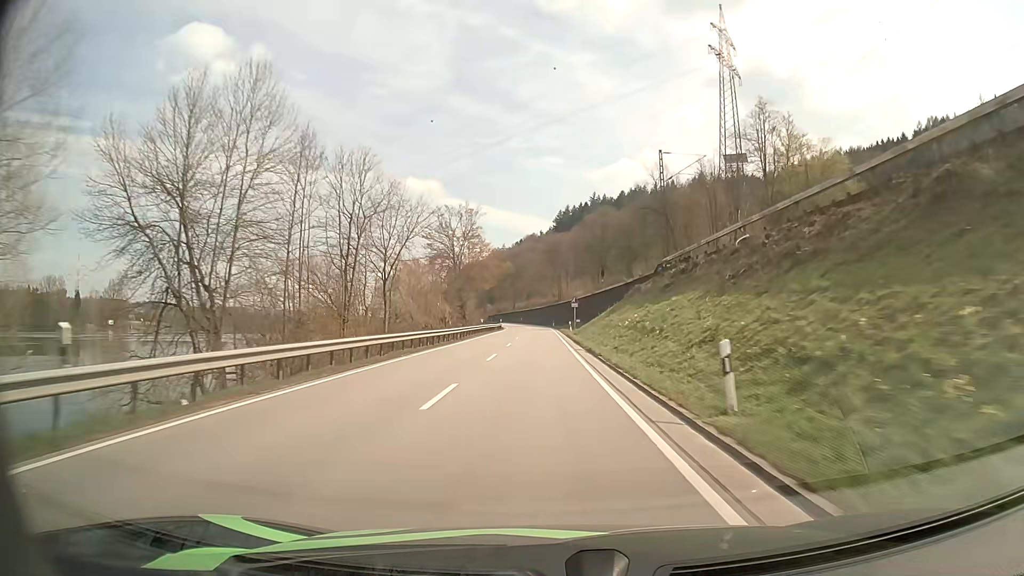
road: primary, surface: asphalt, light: Day
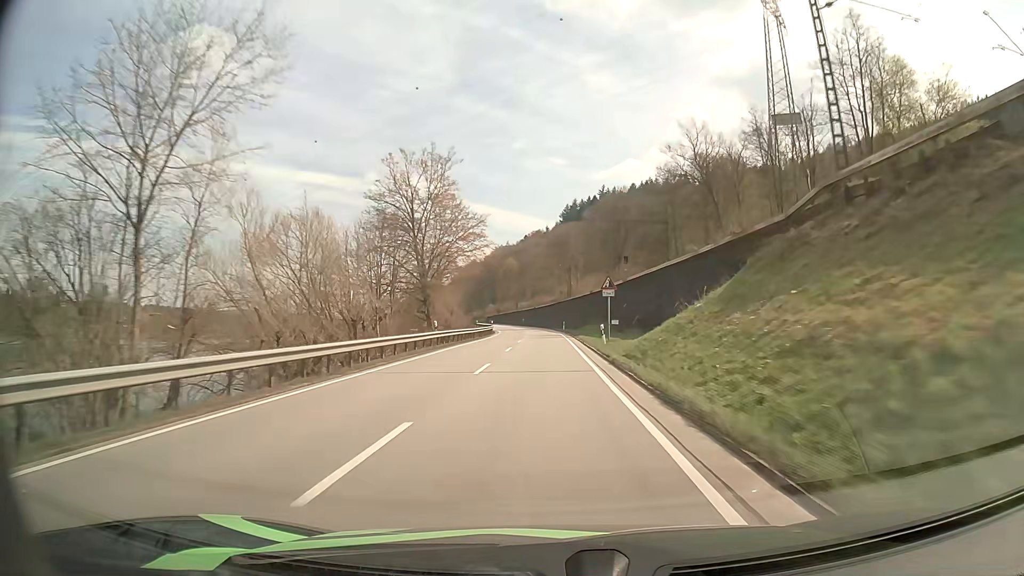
(-0.1, +29.0) m; 0°
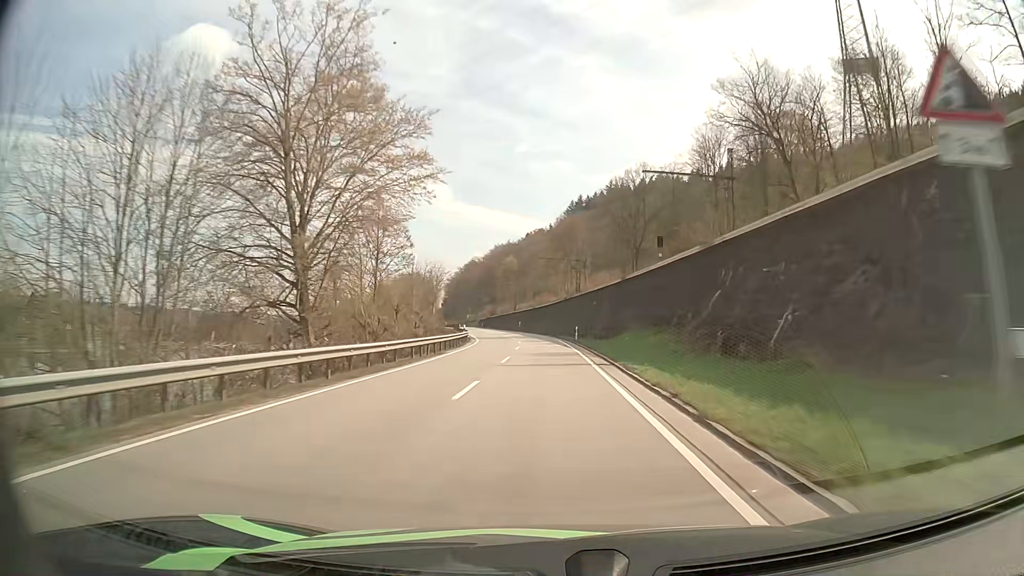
(-0.1, +28.9) m; 0°
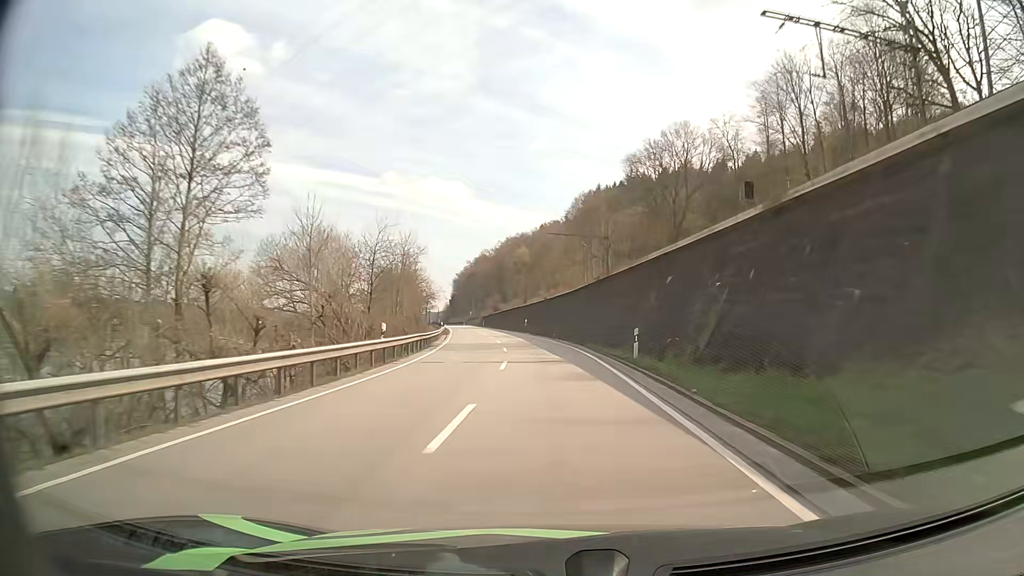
(-0.2, +28.7) m; -1°
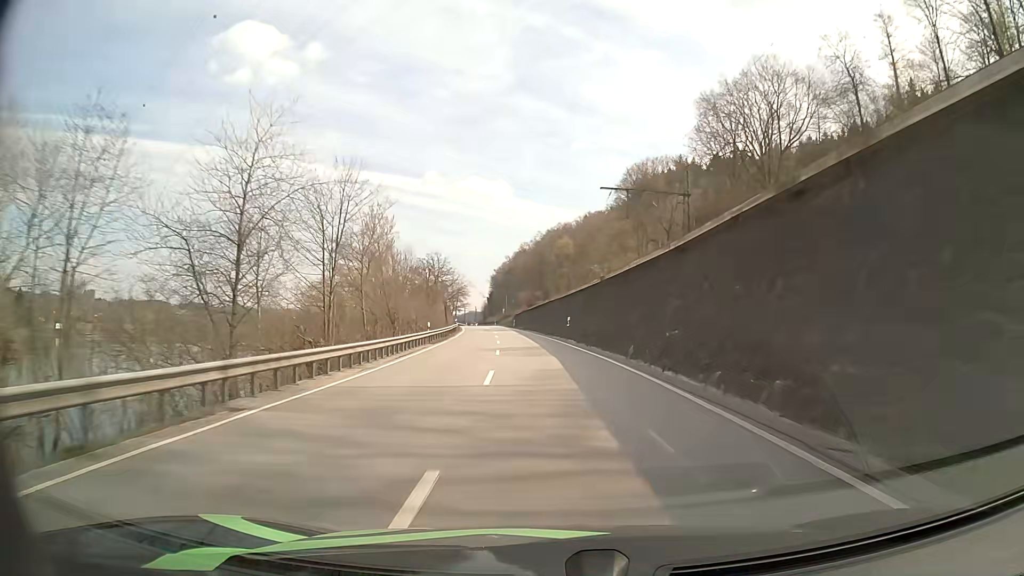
(-0.7, +28.6) m; -3°
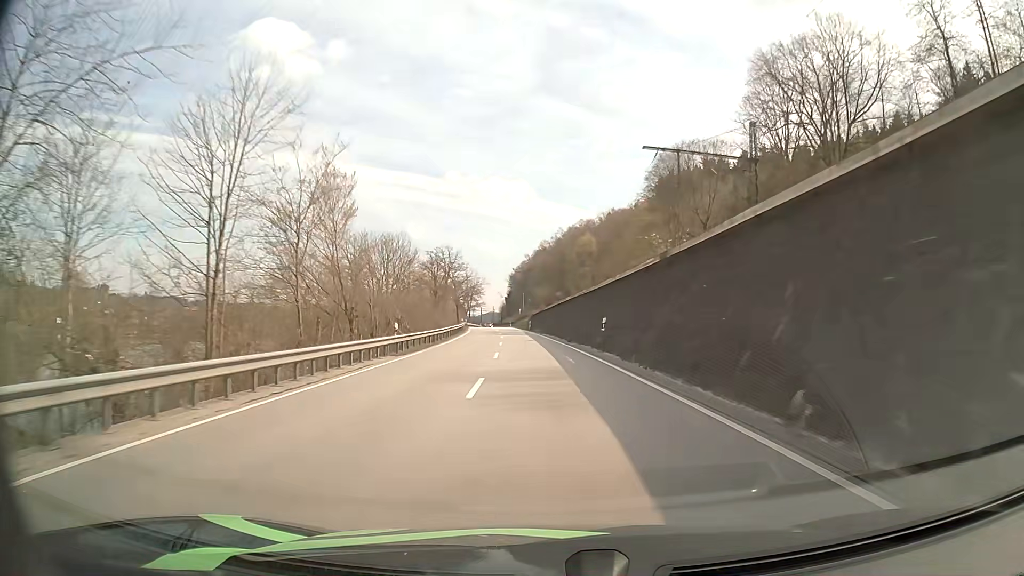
(-0.3, +14.2) m; -2°
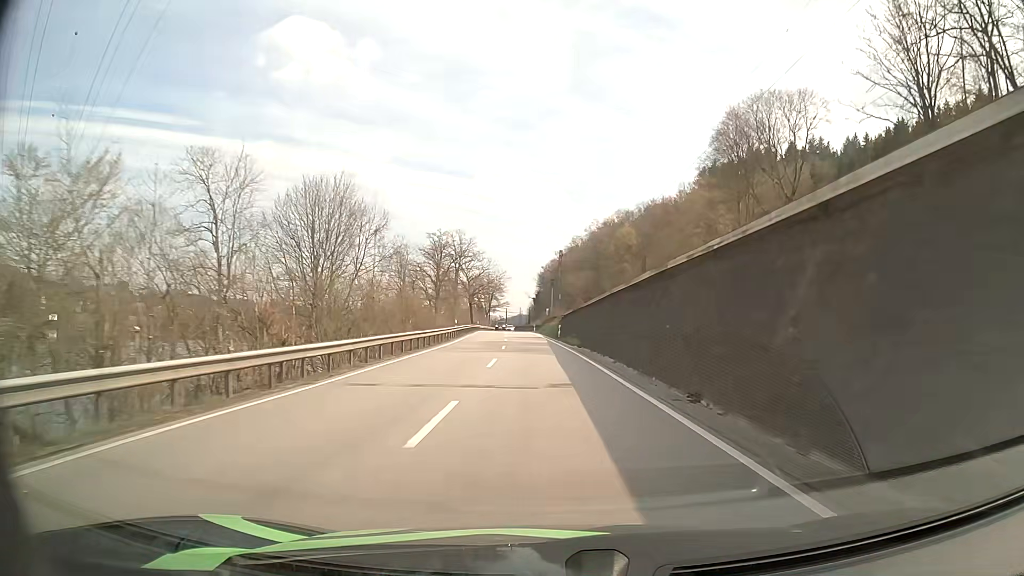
(-0.7, +28.4) m; -3°
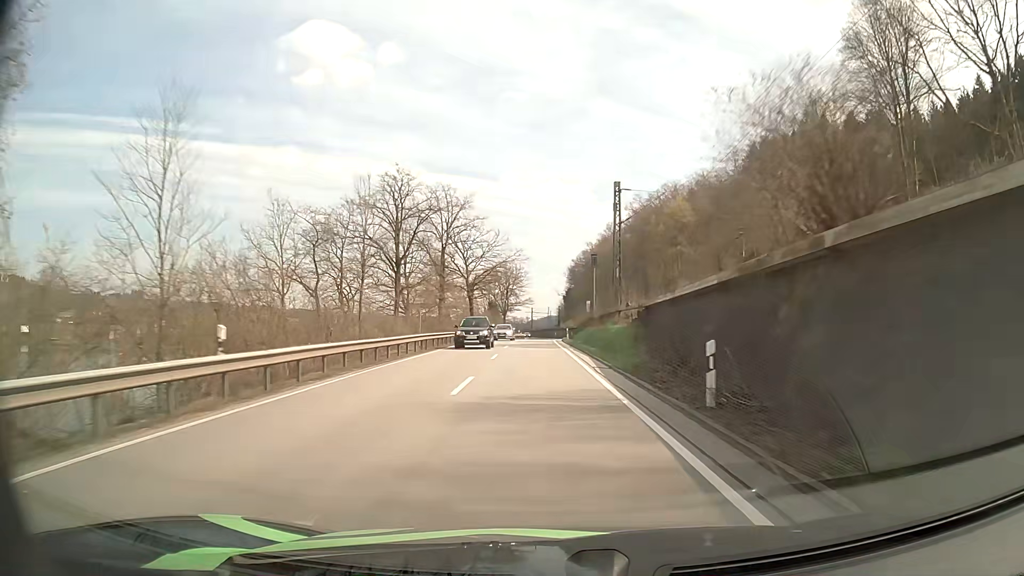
(-0.9, +42.7) m; -2°
(0, +10) (0, +20) (0, +30) (-1, +40) (-1, +50) (-1, +60) (-1, +70) (-1, +80) (0, +90) (0, +100) m
